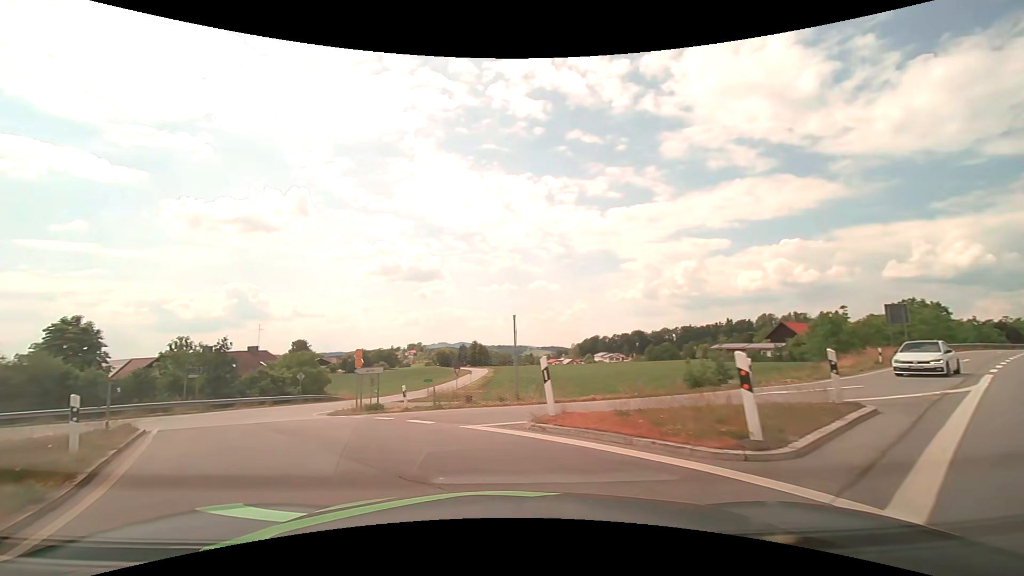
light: Day
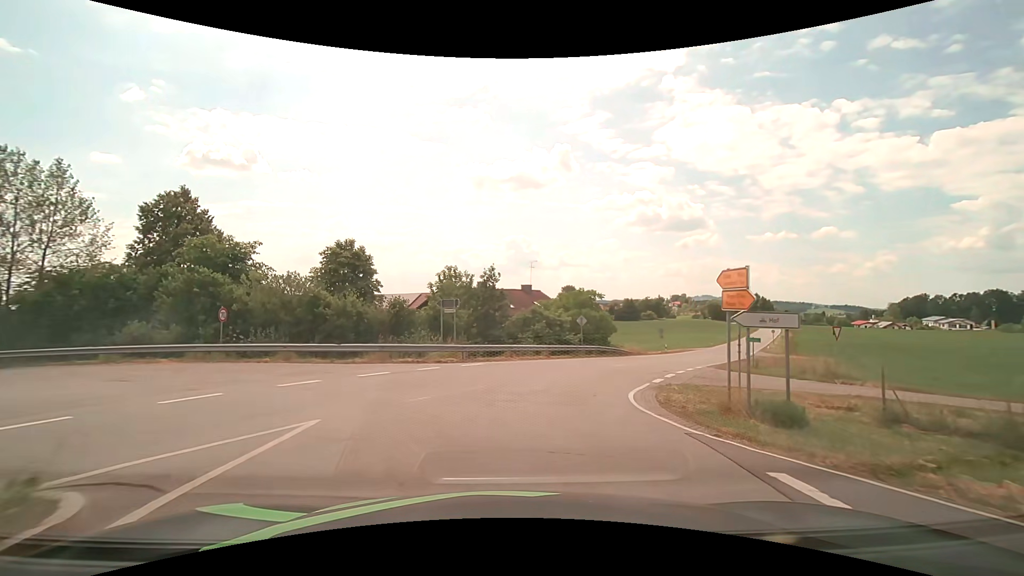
(-6.0, +15.0) m; -29°
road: secondary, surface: asphalt
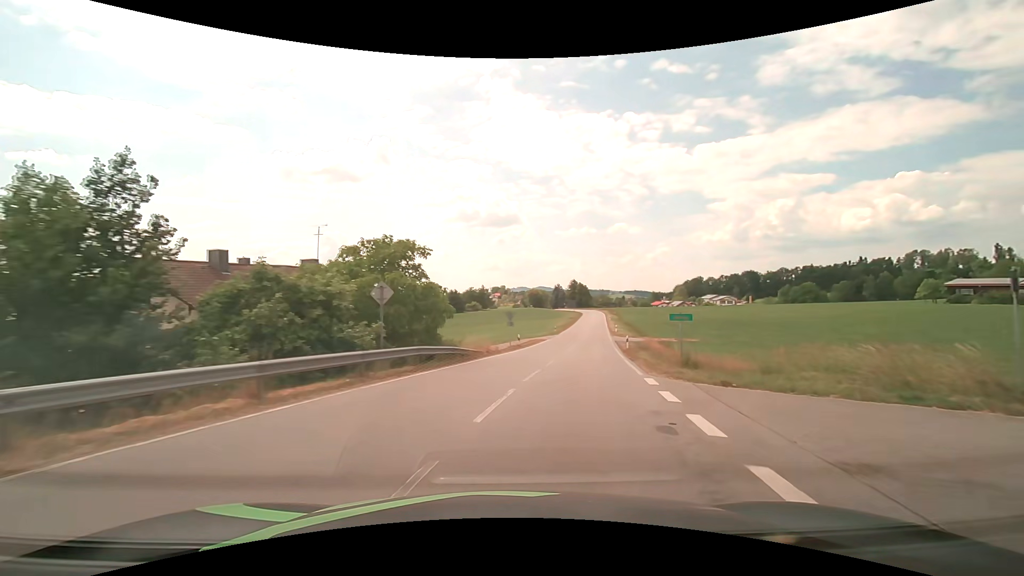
(+2.9, +20.0) m; +19°
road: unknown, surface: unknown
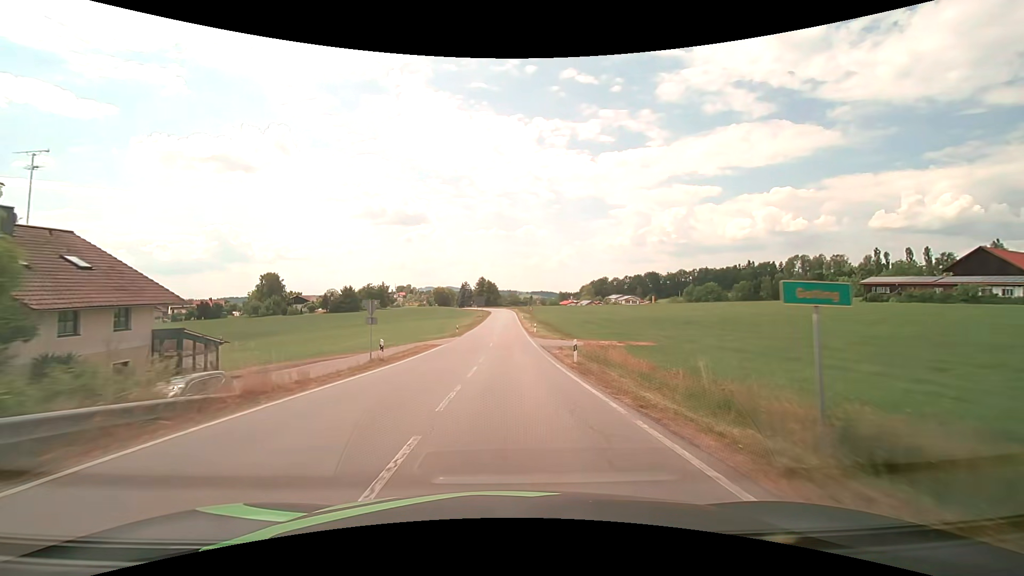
(+2.1, +16.6) m; +11°
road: secondary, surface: asphalt
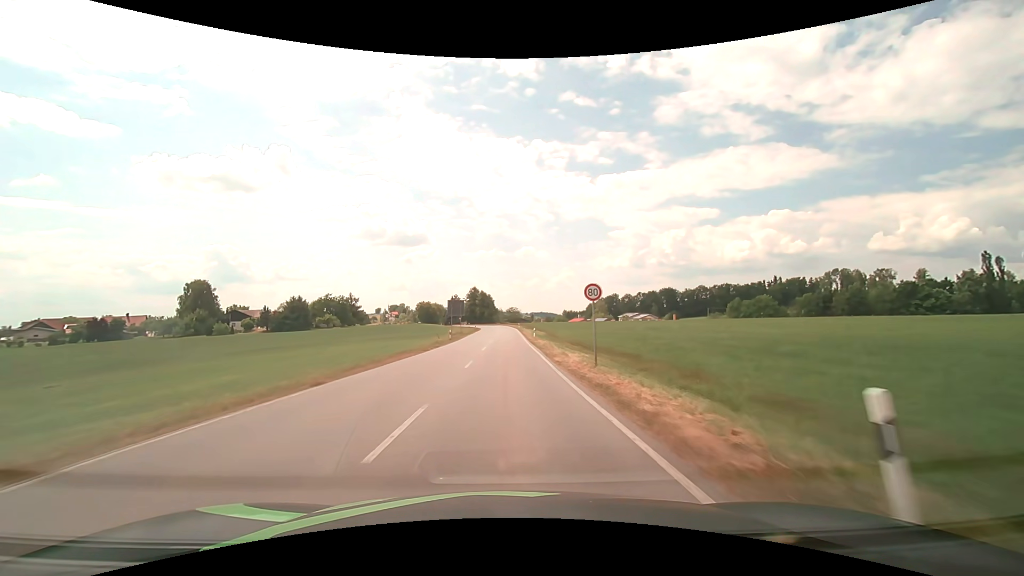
(+0.4, +51.7) m; 0°
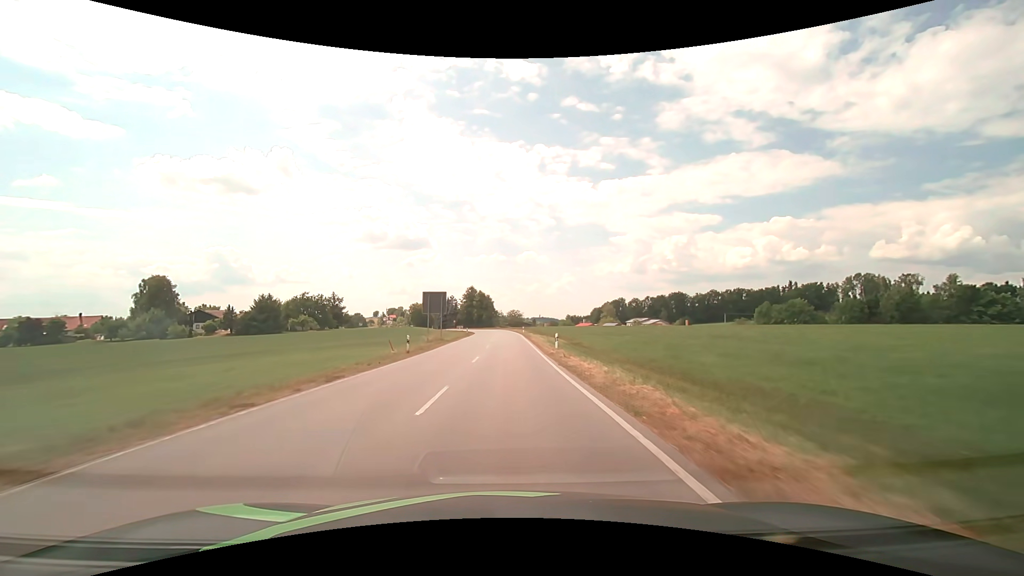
(0.0, +21.5) m; 0°
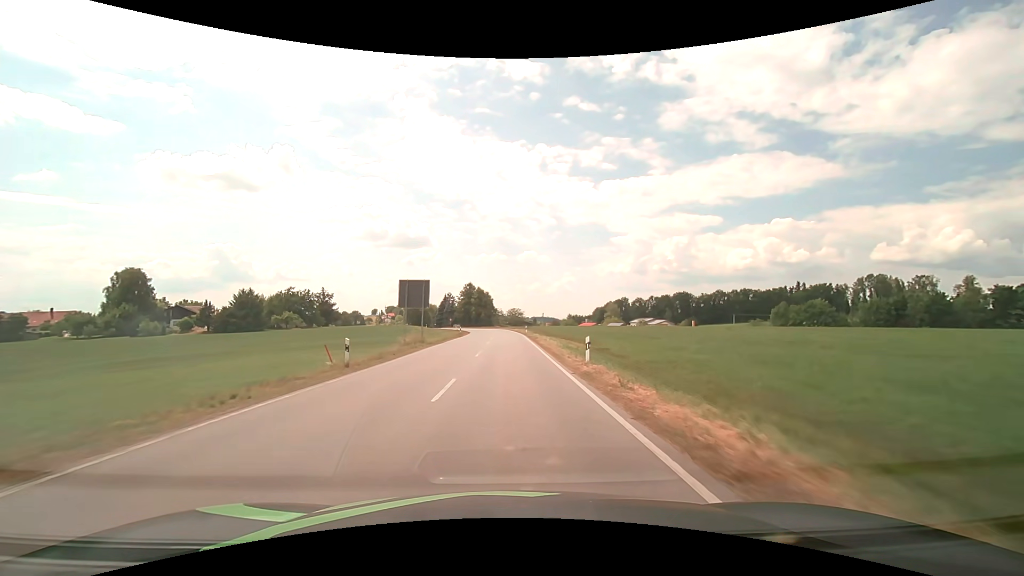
(0.0, +10.8) m; 0°
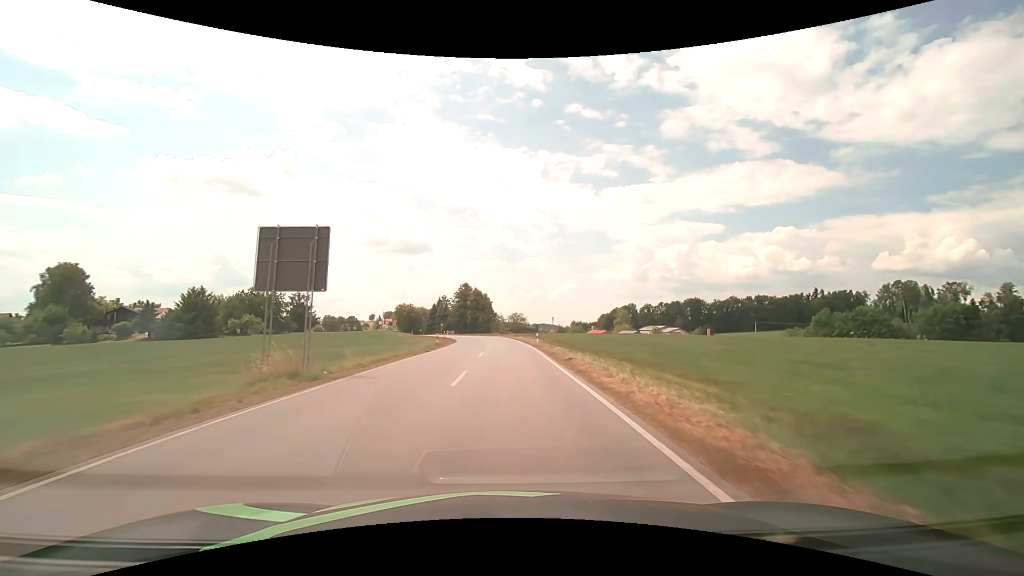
(0.0, +21.6) m; 0°
(0, +10) (0, +20) (0, +30) (0, +40) (-1, +50) (-1, +60) (-2, +70) (-4, +80) (-7, +89) (-10, +99) m
